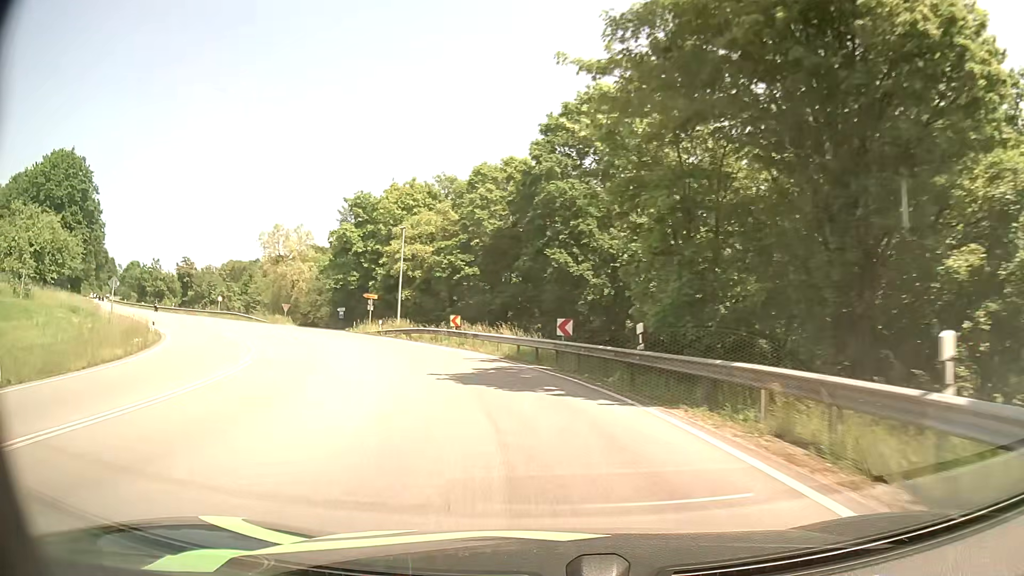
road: primary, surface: asphalt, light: Day
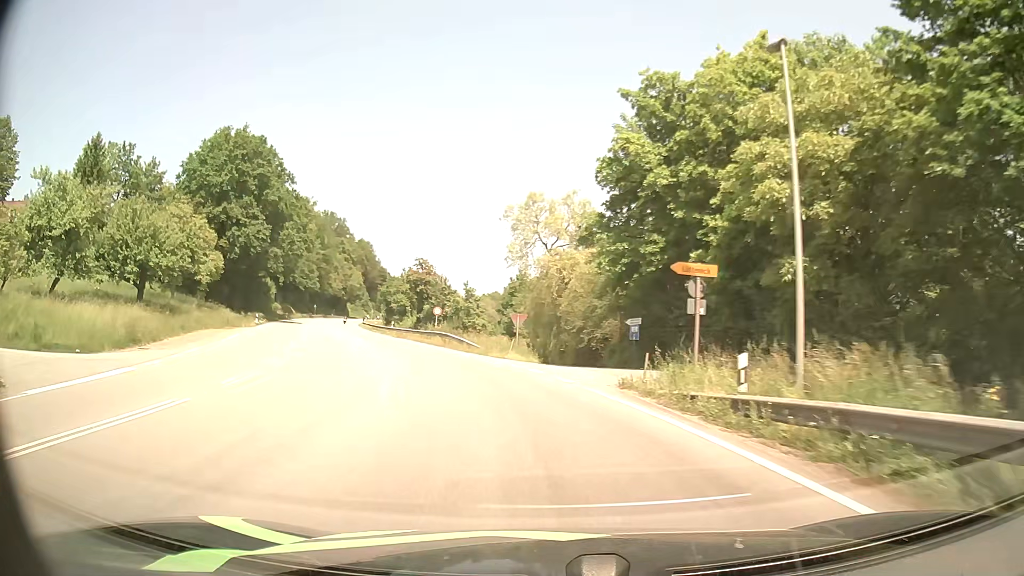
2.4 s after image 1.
(-7.9, +31.6) m; -27°
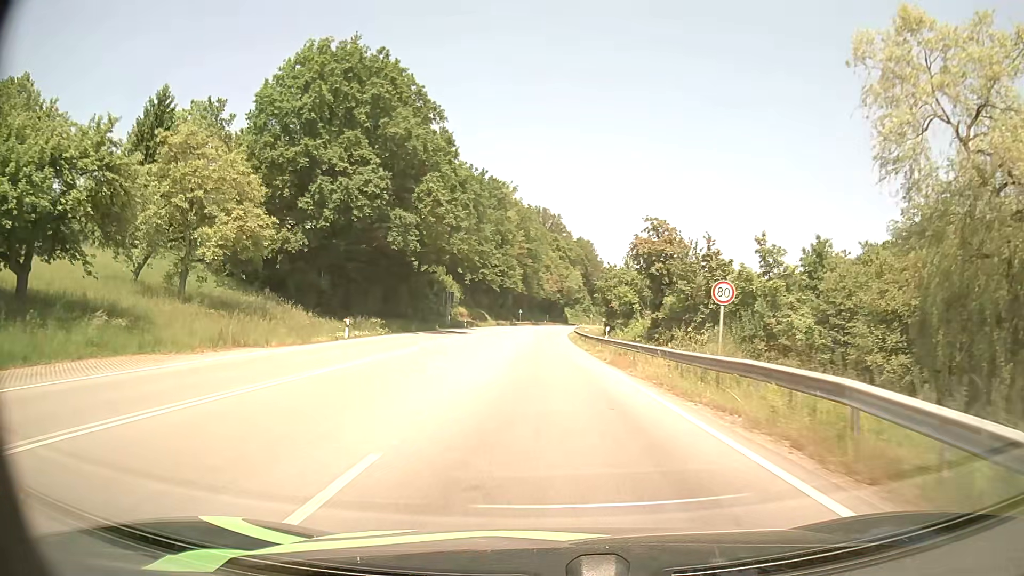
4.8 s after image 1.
(-6.6, +32.5) m; -20°
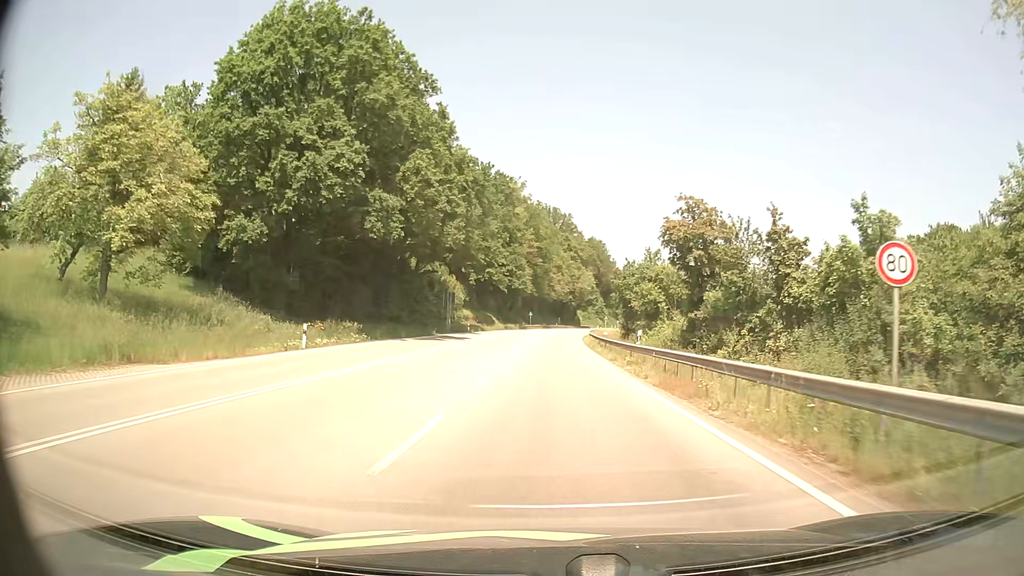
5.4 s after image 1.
(-0.1, +8.5) m; -1°
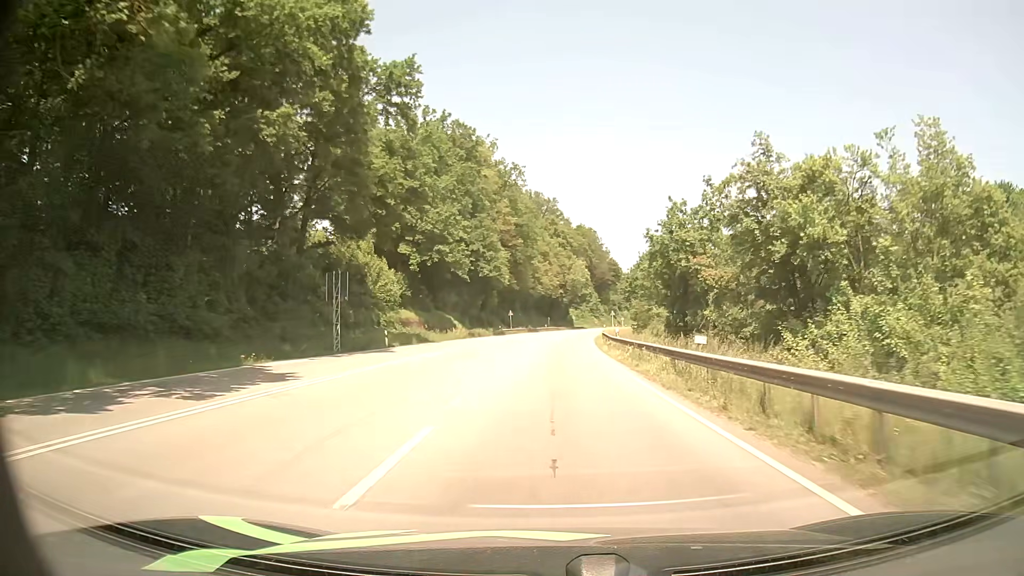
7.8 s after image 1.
(0.0, +36.9) m; +1°
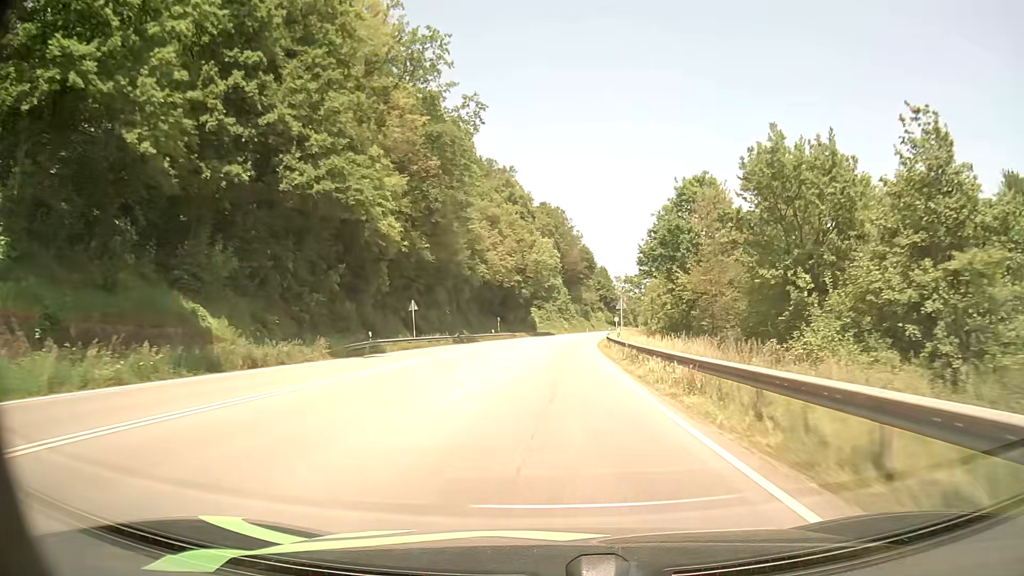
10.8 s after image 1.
(+1.2, +53.8) m; +3°
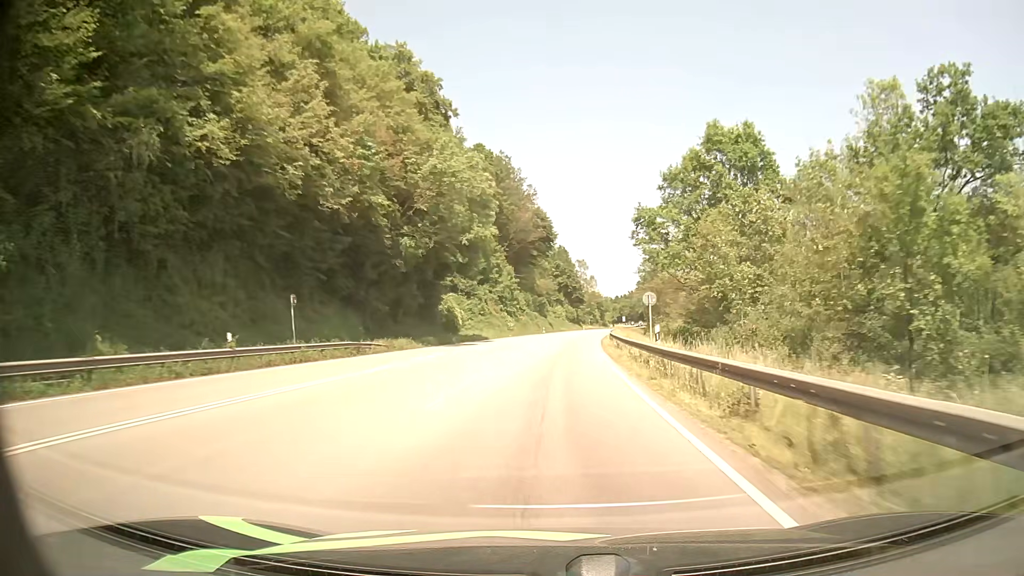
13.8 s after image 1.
(+2.3, +60.9) m; +4°
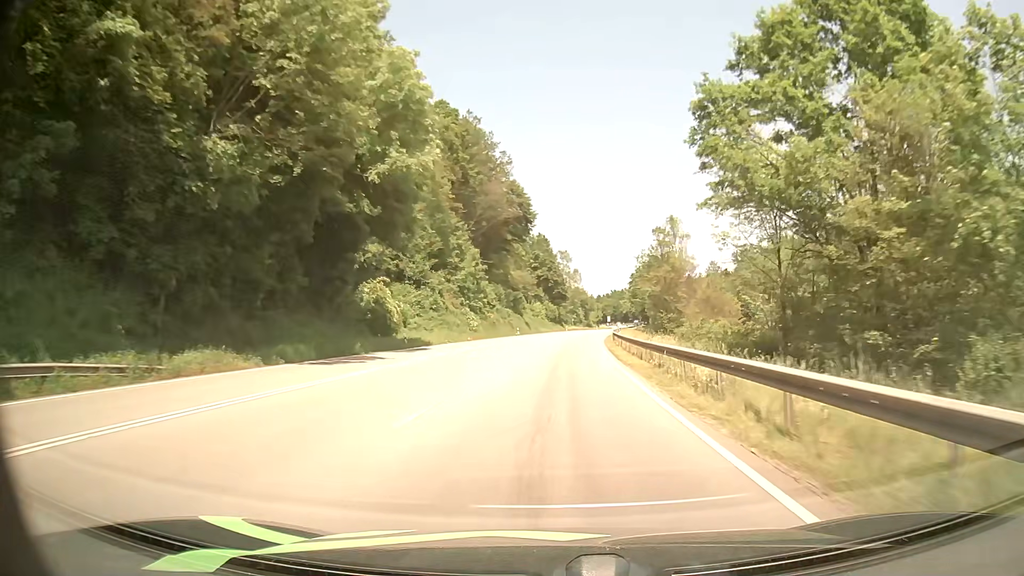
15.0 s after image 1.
(+0.4, +25.5) m; +2°
(0, +10) (0, +20) (+1, +30) (+1, +40) (+2, +50) (+2, +60) (+3, +70) (+4, +80) (+6, +90) (+7, +100) m
